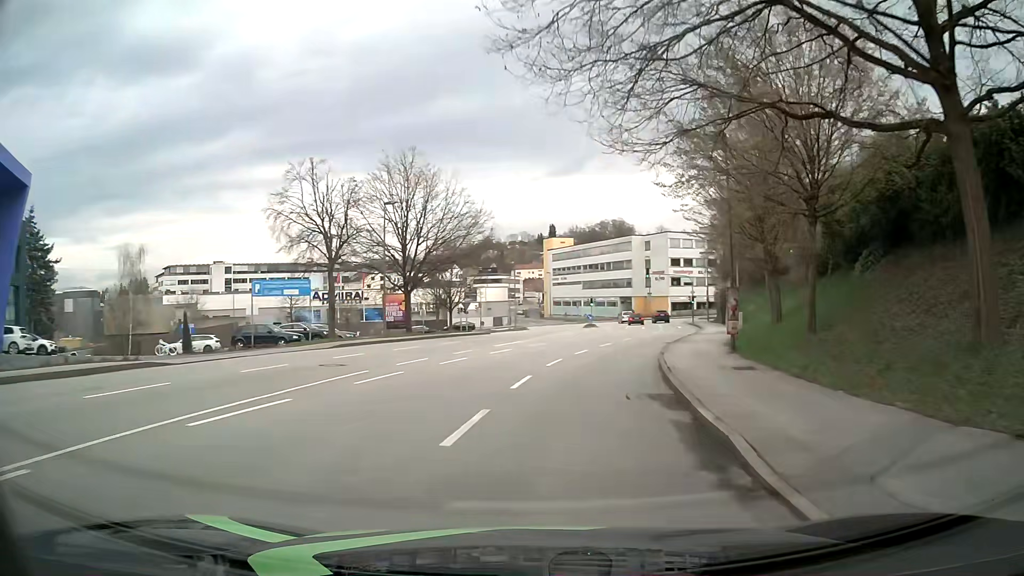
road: tertiary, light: Day
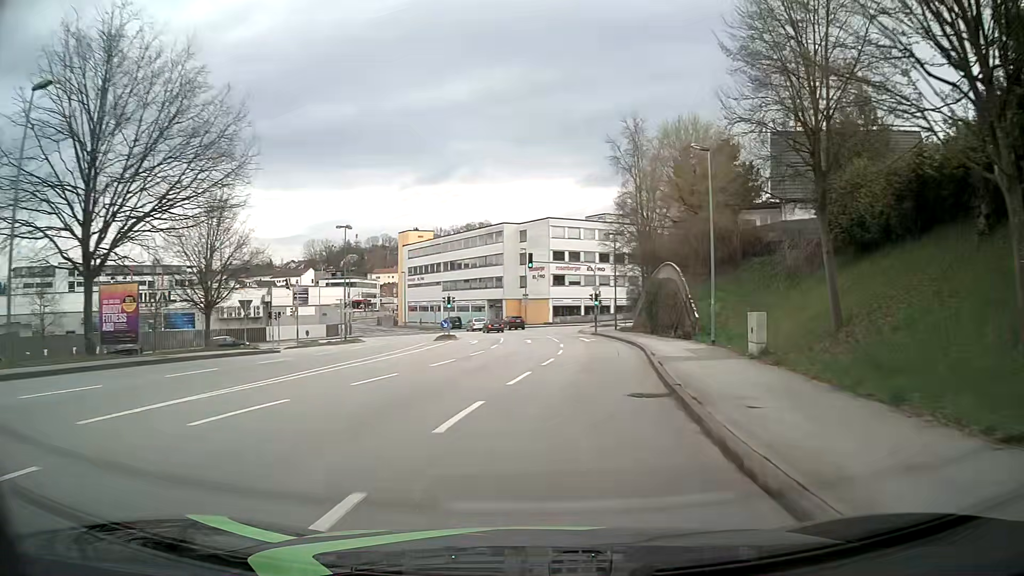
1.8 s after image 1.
(+2.4, +22.7) m; +11°
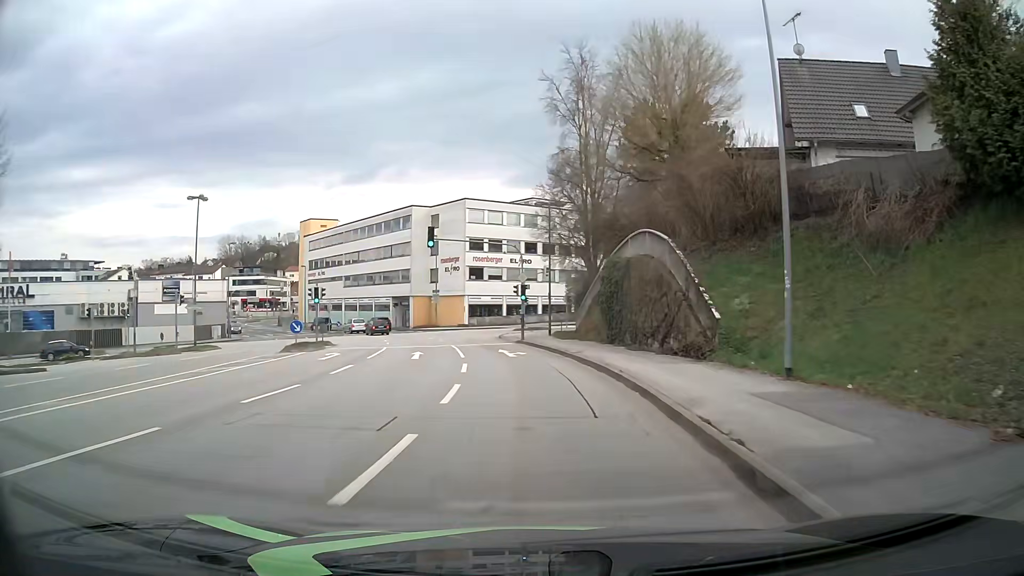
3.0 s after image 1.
(+1.1, +15.0) m; +7°
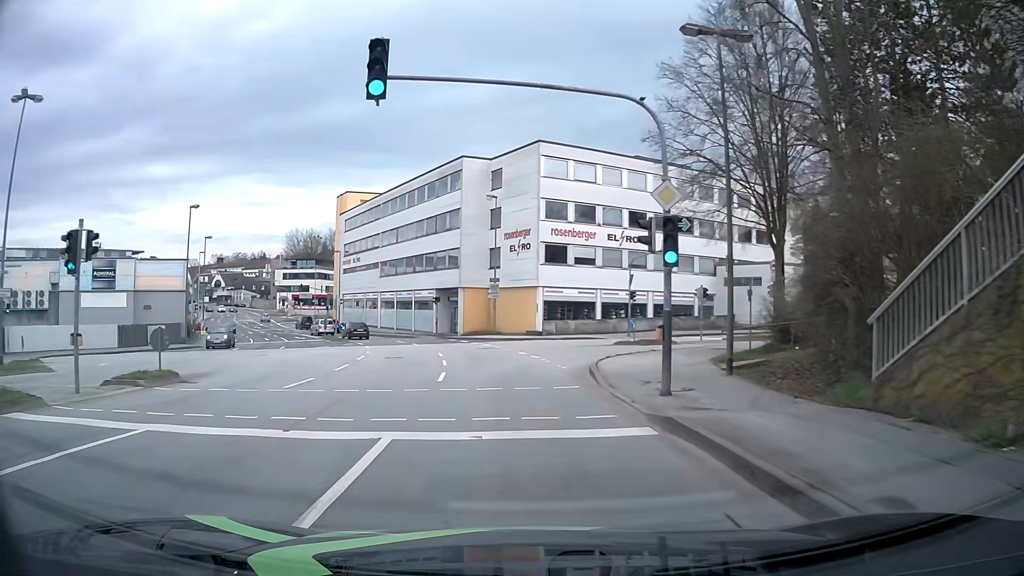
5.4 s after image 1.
(-0.8, +25.0) m; -7°
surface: asphalt
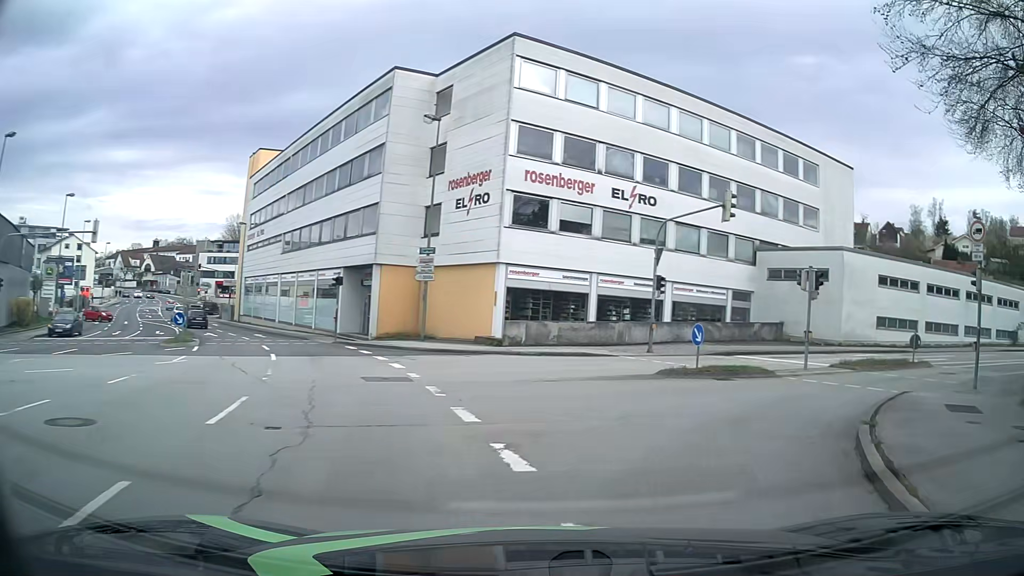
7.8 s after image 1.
(-0.6, +18.9) m; +3°
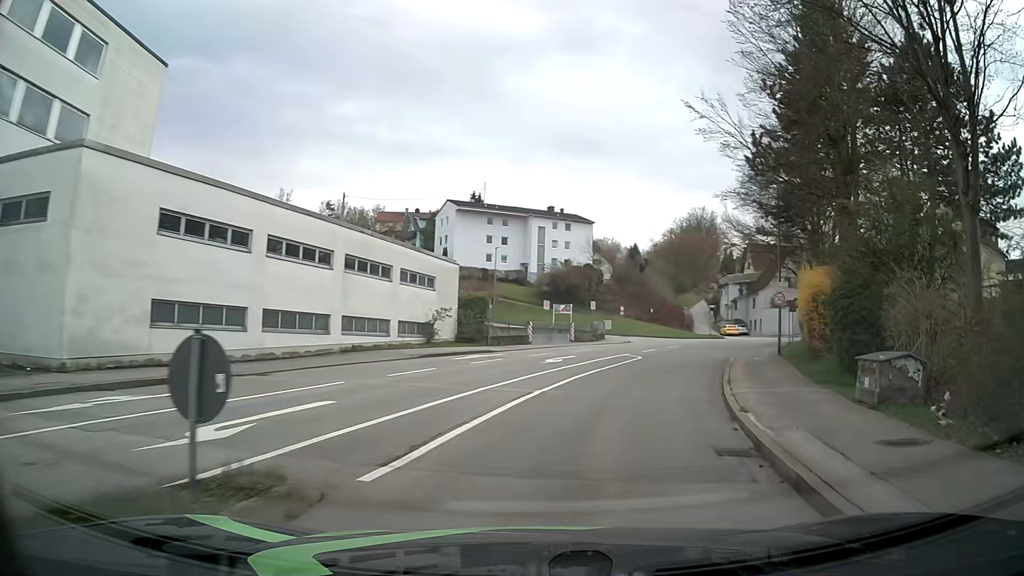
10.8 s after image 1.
(+10.9, +19.0) m; +57°
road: residential
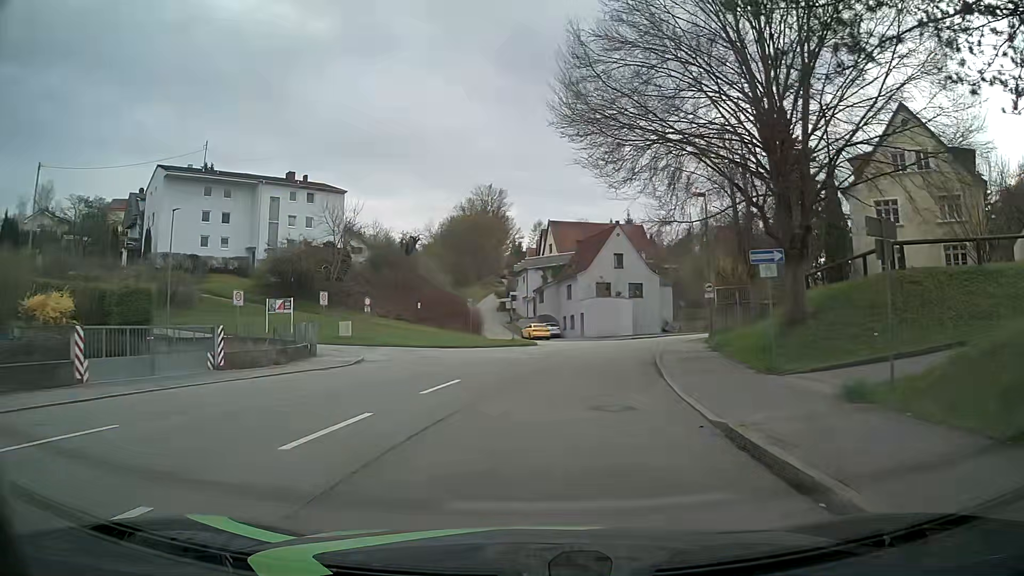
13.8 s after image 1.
(+5.4, +26.7) m; +19°
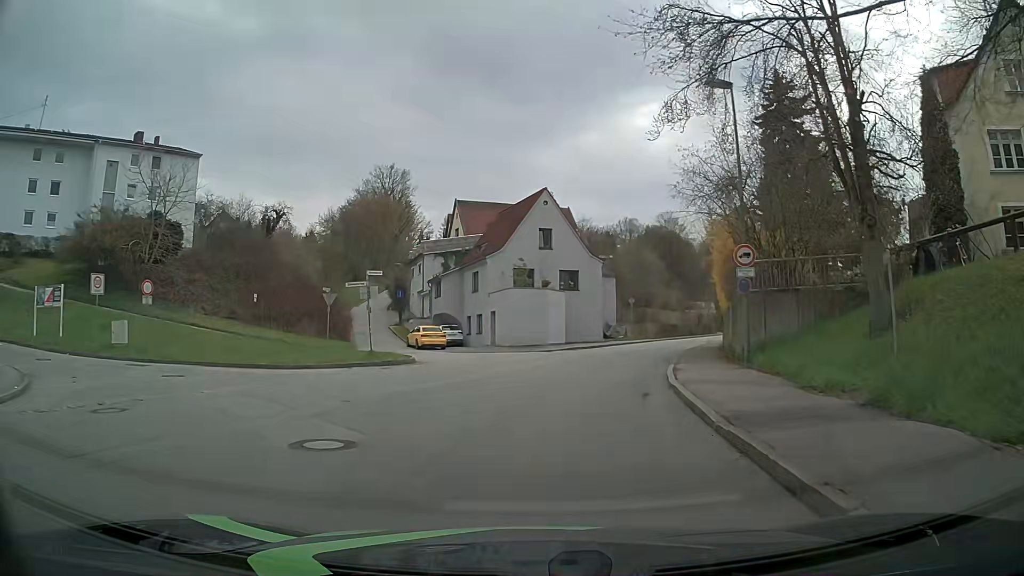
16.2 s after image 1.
(+1.3, +17.9) m; +8°
(0, +10) (+2, +20) (+4, +30) (+8, +39) (+12, +48) (+17, +57) (+22, +66) (+26, +74) (+31, +83) (+36, +92) m
